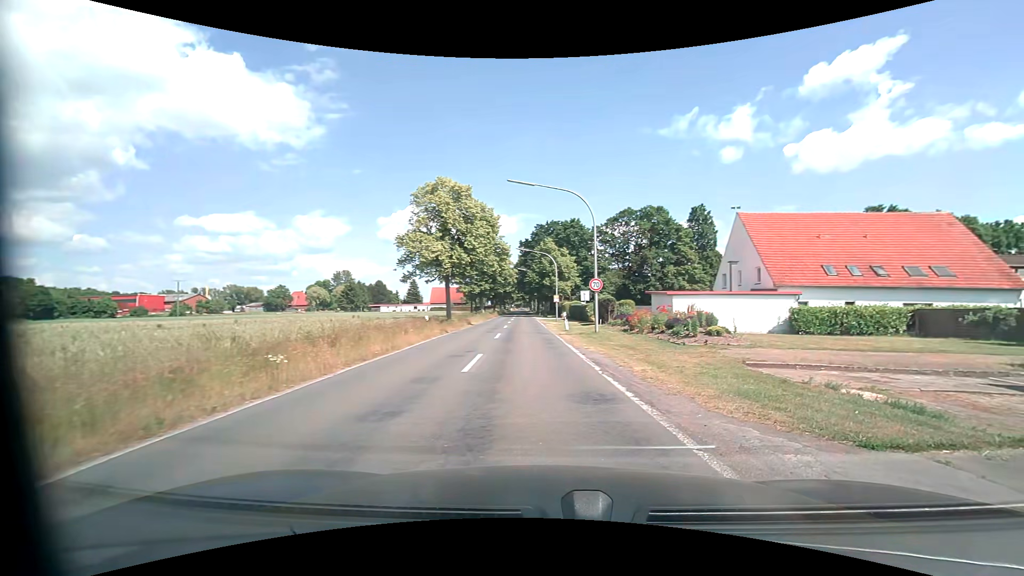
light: Day
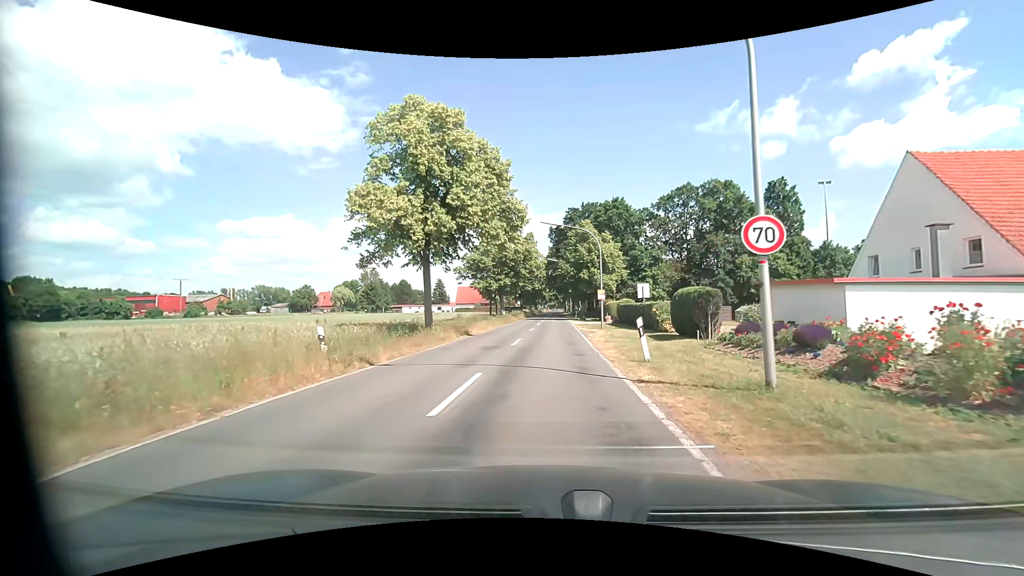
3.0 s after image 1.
(-0.2, +16.7) m; -4°
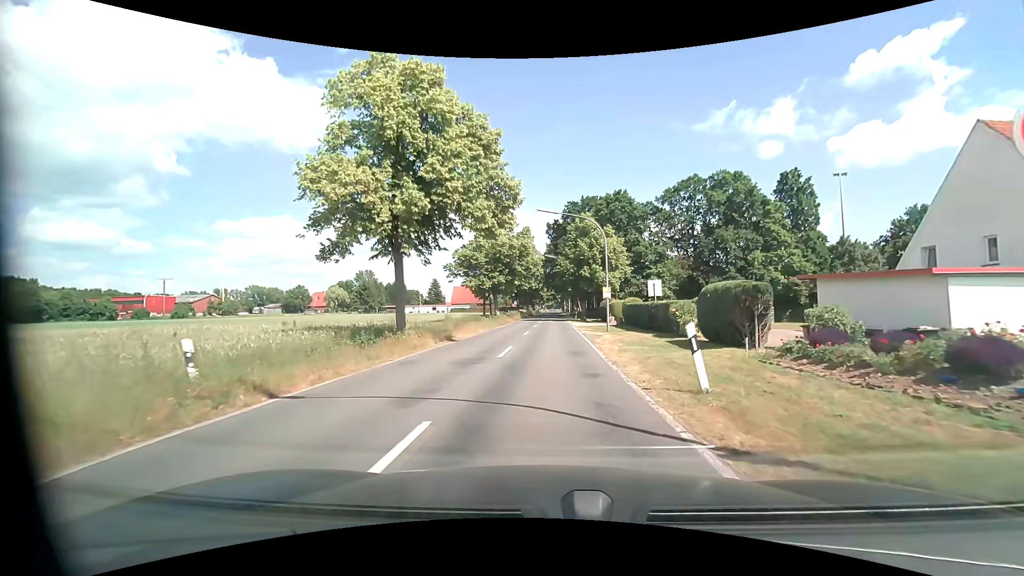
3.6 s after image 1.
(0.0, +4.6) m; 0°
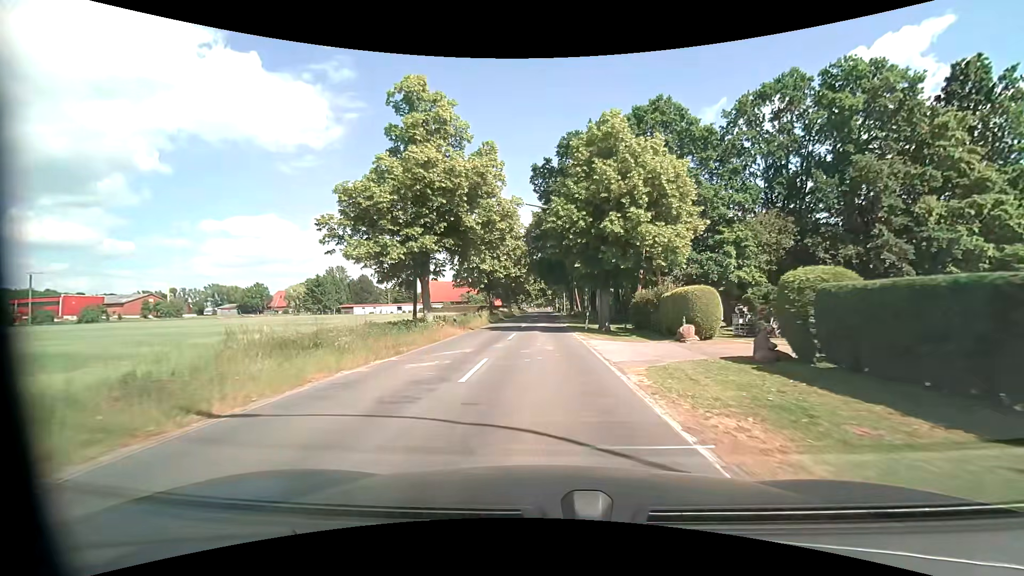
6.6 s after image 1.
(+0.7, +29.3) m; +2°
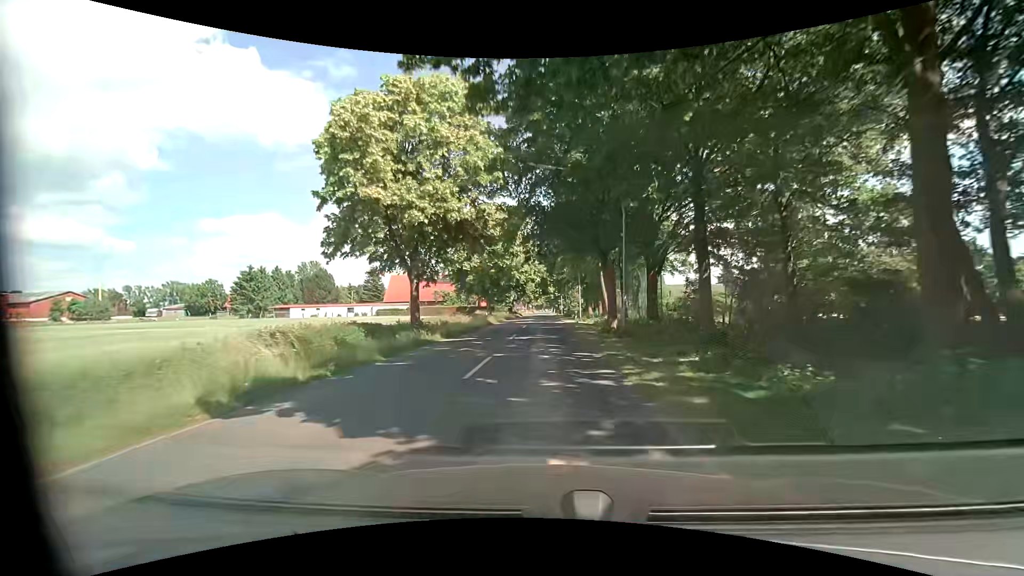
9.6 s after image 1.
(-0.2, +36.2) m; +1°
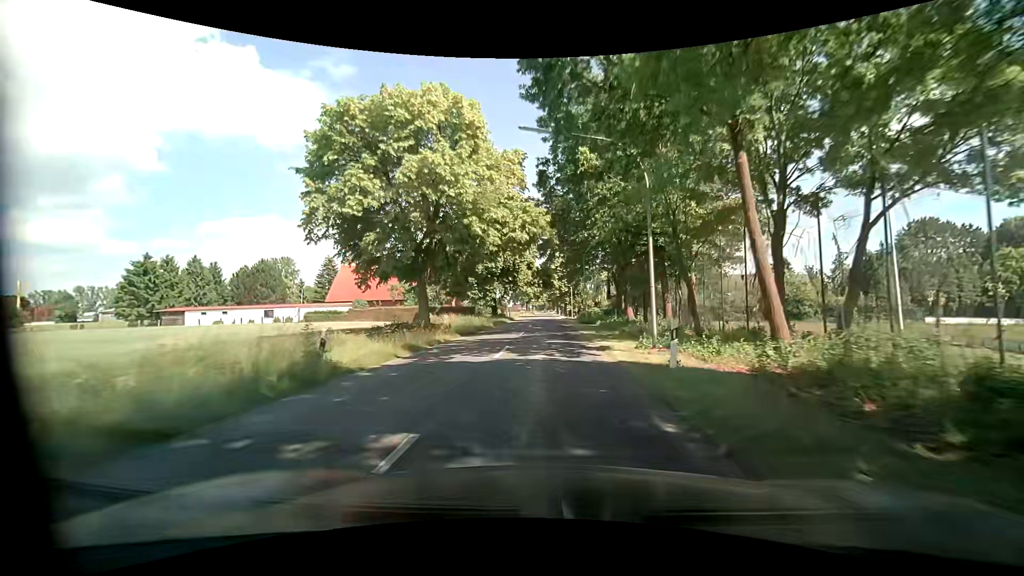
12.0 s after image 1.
(-0.4, +32.3) m; 0°
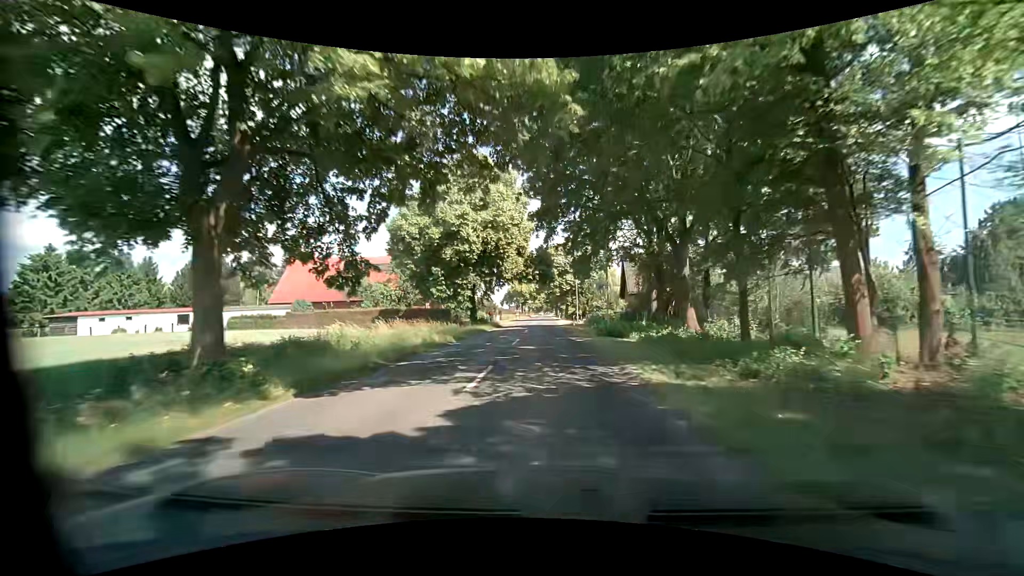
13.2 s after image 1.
(-0.3, +17.0) m; -1°
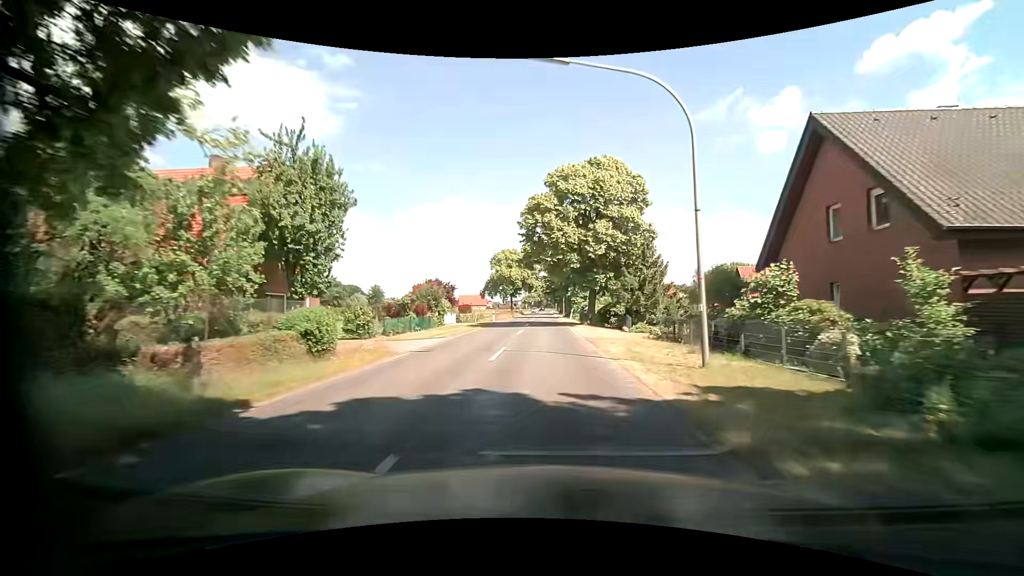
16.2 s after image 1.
(-0.1, +44.2) m; 0°
(0, +10) (0, +20) (0, +30) (0, +40) (0, +50) (0, +60) (0, +70) (-1, +80) (-1, +90) (-1, +100) m
